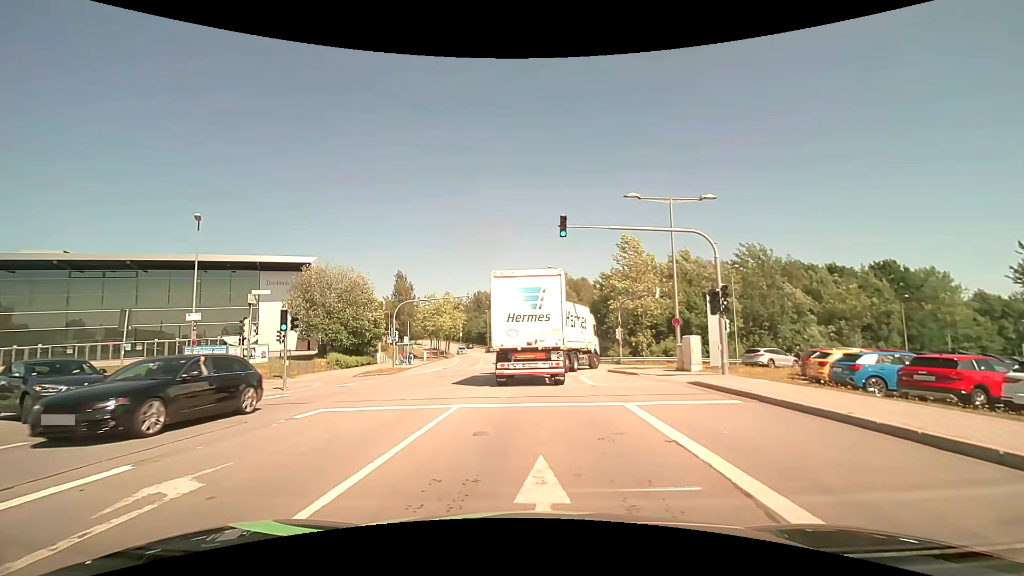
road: secondary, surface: asphalt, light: Day
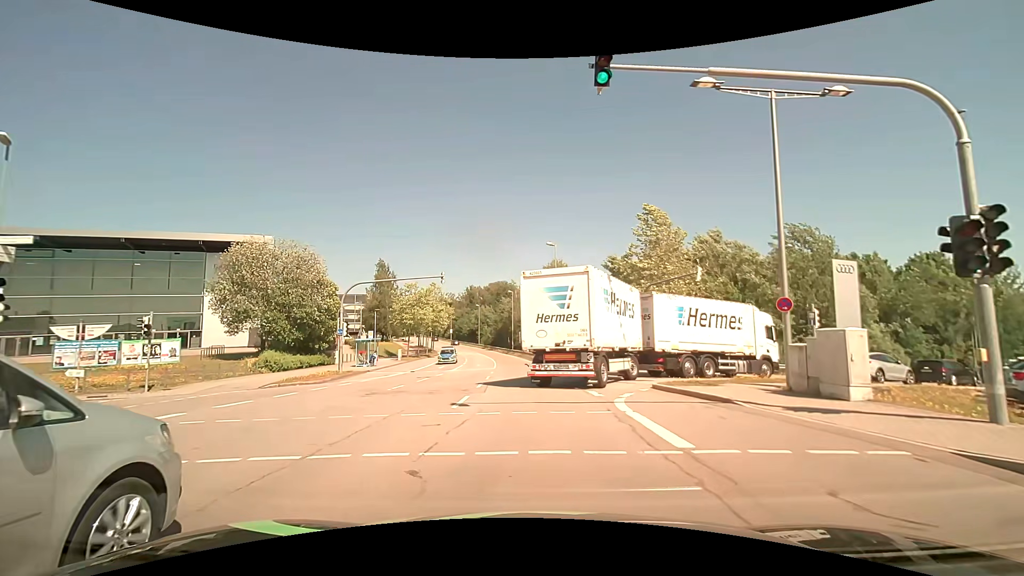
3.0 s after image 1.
(+0.1, +11.2) m; +1°
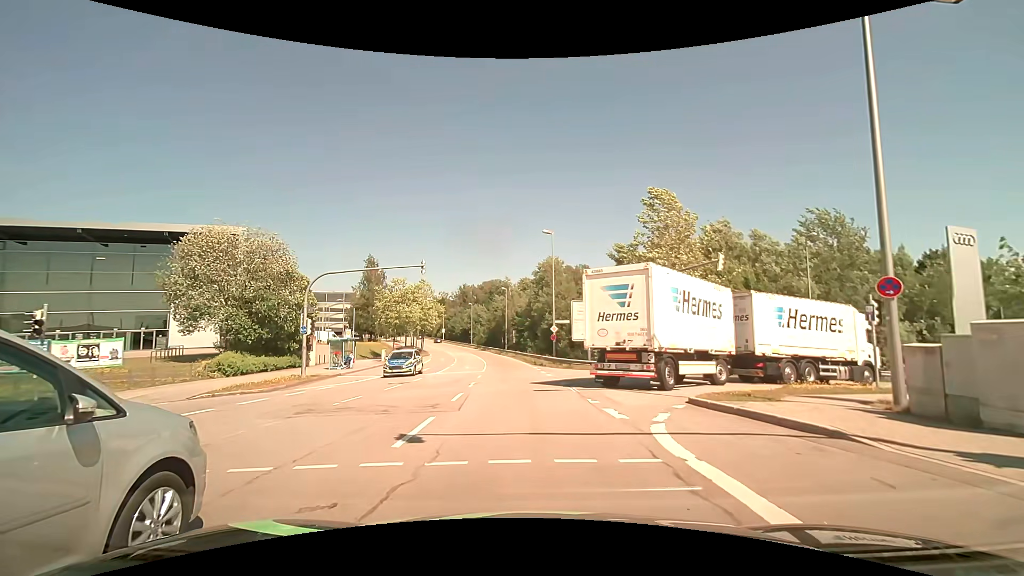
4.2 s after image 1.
(0.0, +4.6) m; +1°
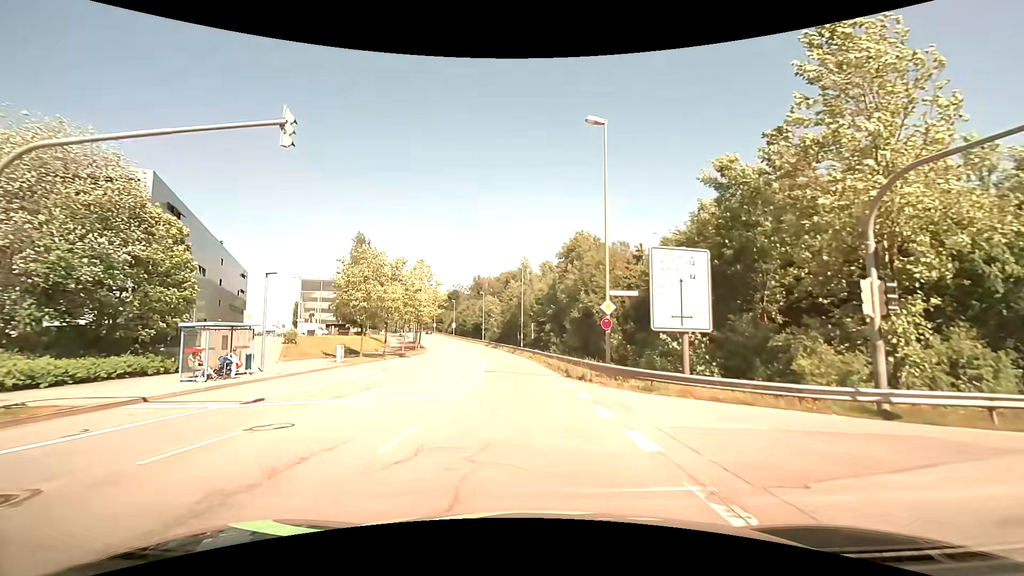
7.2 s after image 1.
(-0.5, +18.8) m; -3°
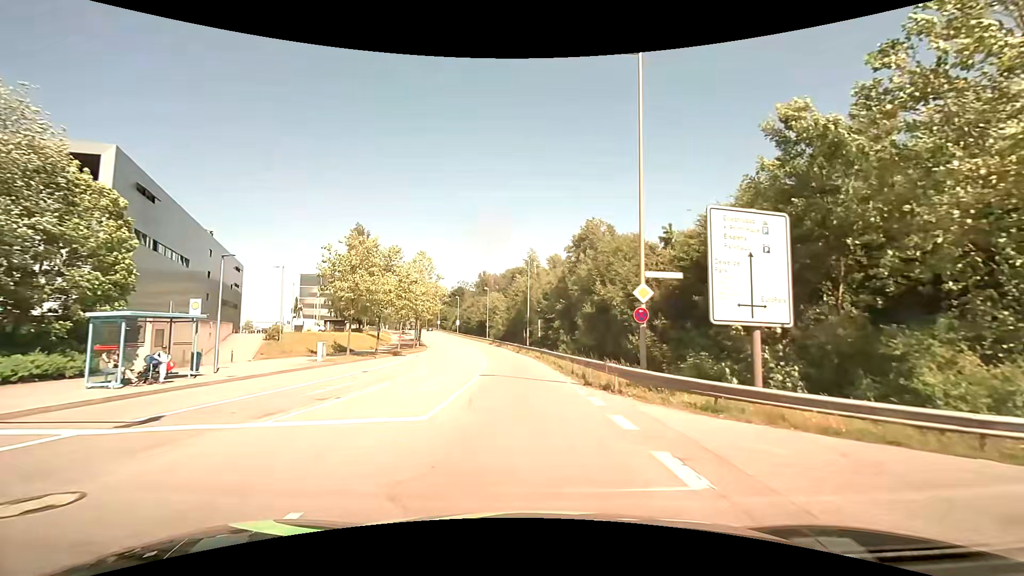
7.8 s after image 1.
(0.0, +4.7) m; -1°
